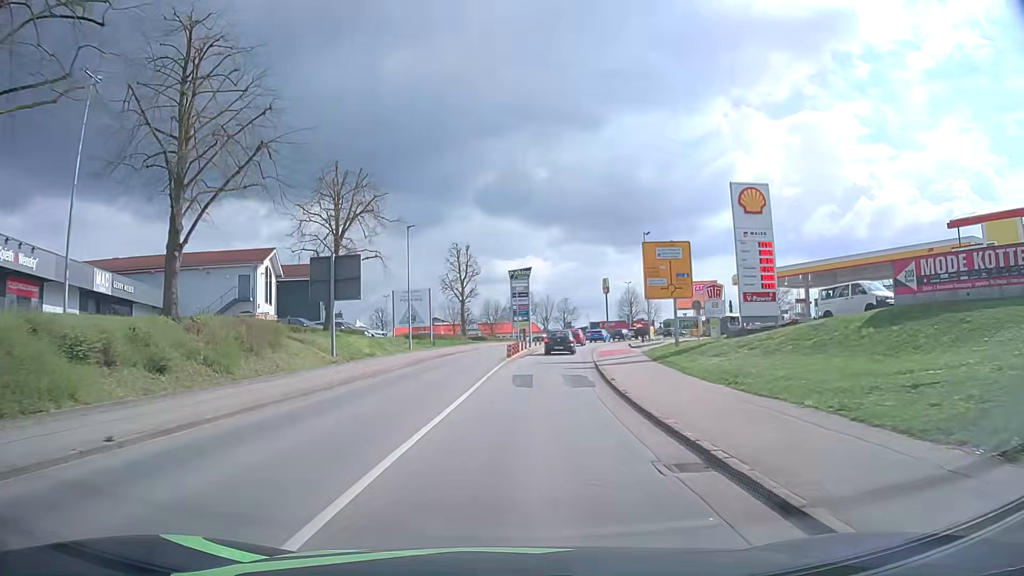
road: secondary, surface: asphalt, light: Day
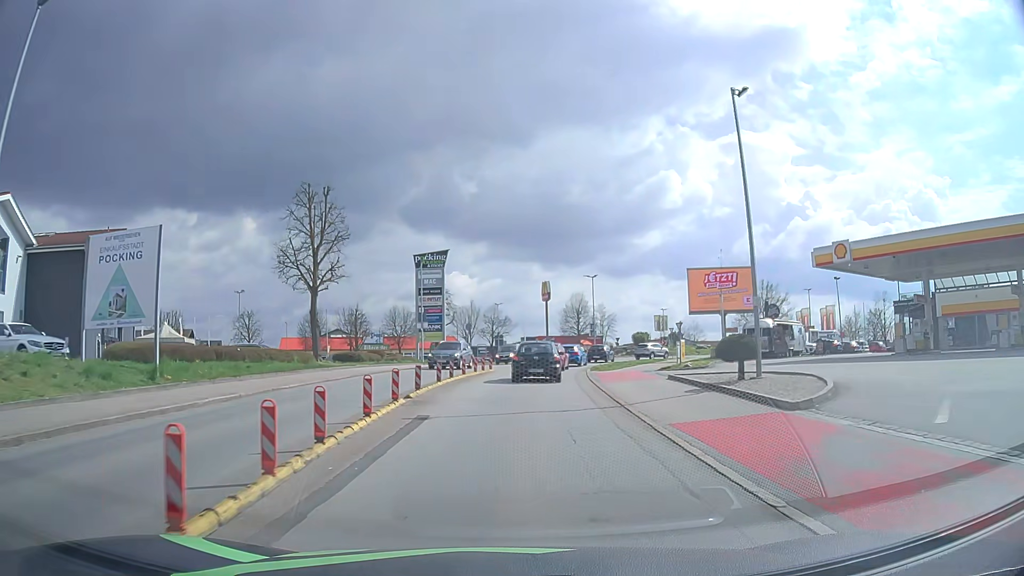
(+2.1, +32.8) m; +6°
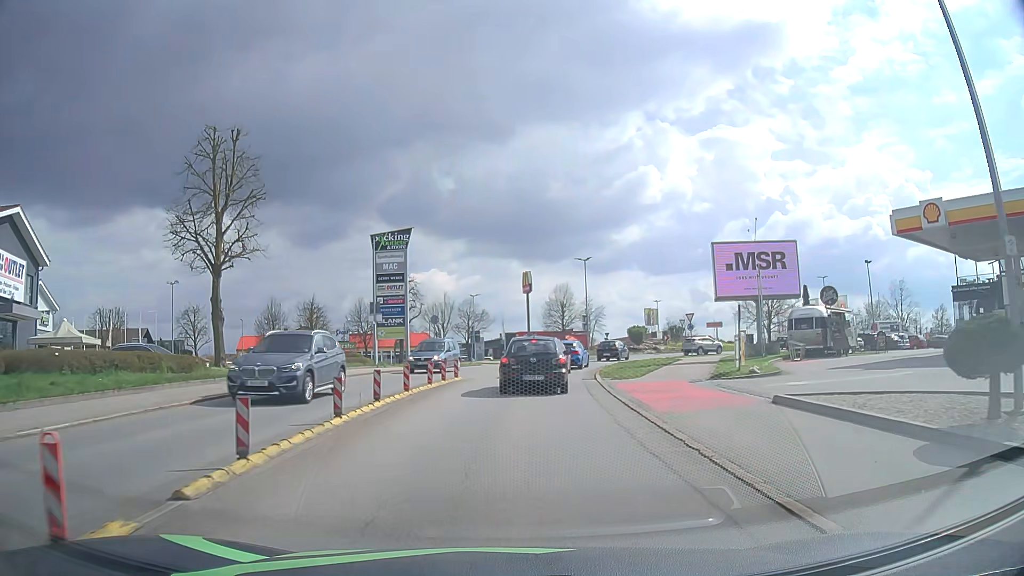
(+0.3, +10.7) m; +2°
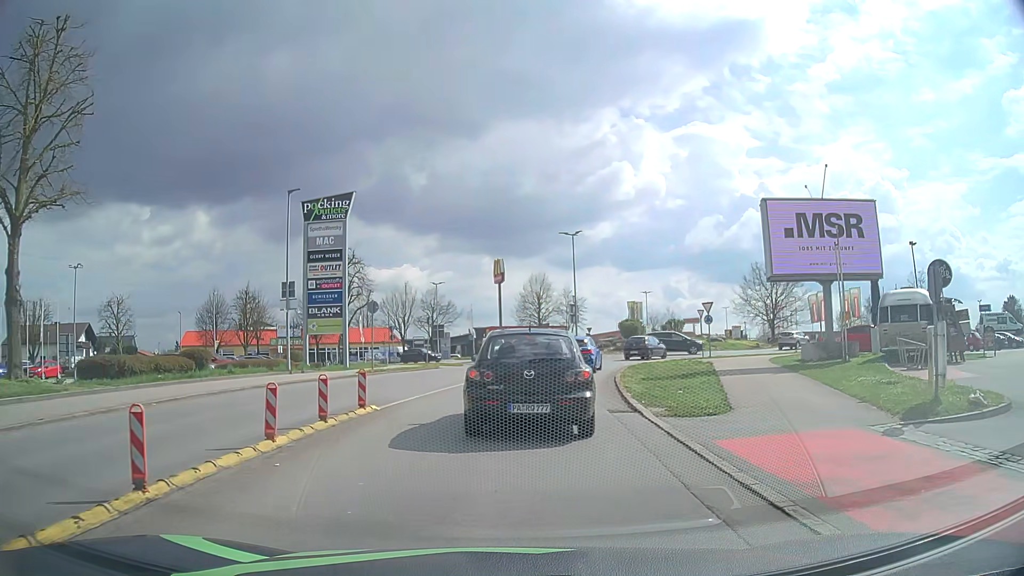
(+0.2, +11.4) m; +3°
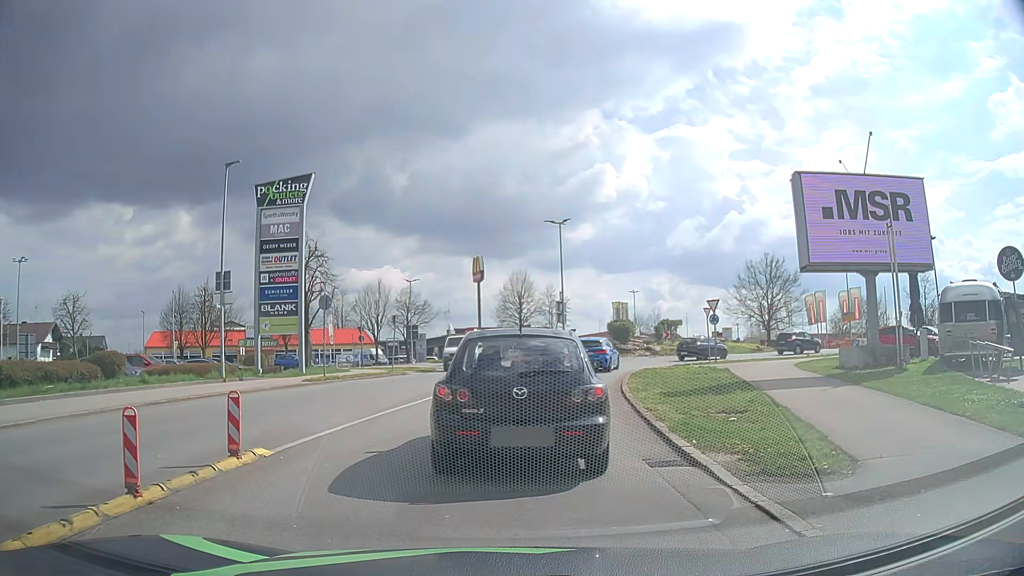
(0.0, +4.7) m; 0°
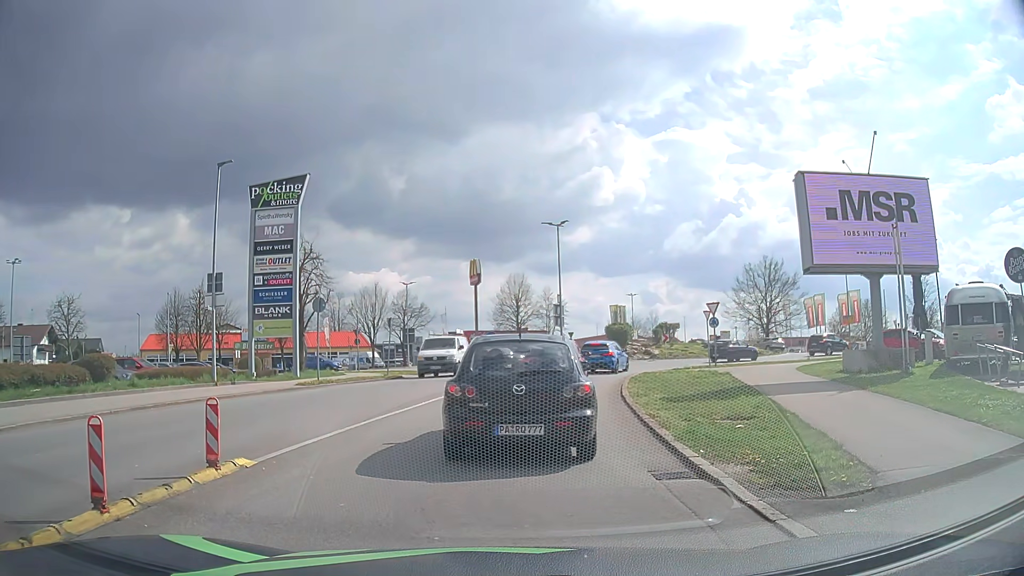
(0.0, +0.5) m; 0°
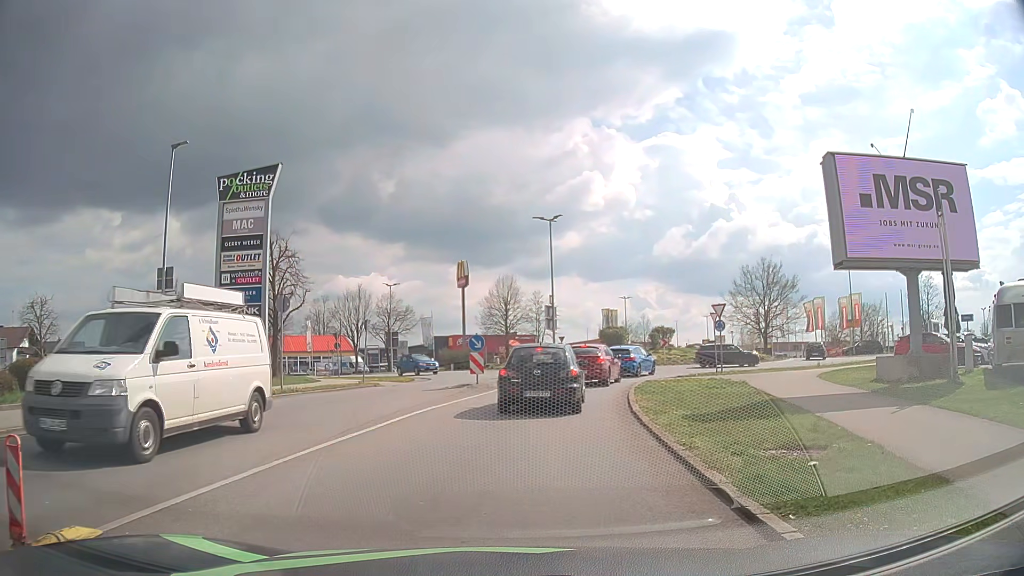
(+0.1, +3.3) m; +2°
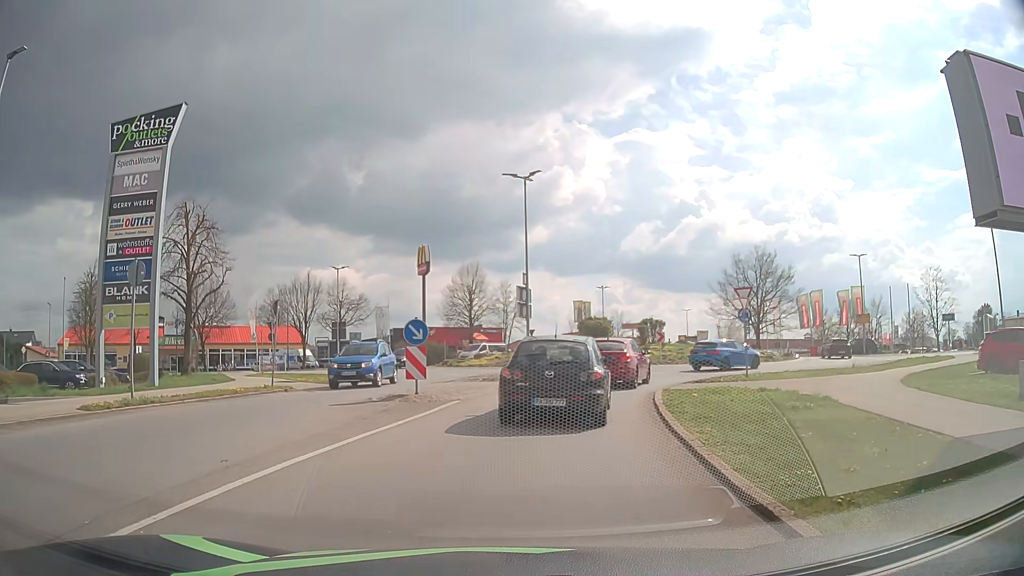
(+0.2, +8.2) m; +2°
(+1, +10) (+2, +20) (+7, +29) (+15, +35) (+22, +42) (+25, +51) (+22, +61) (+18, +70) (+18, +80) (+21, +89) m
